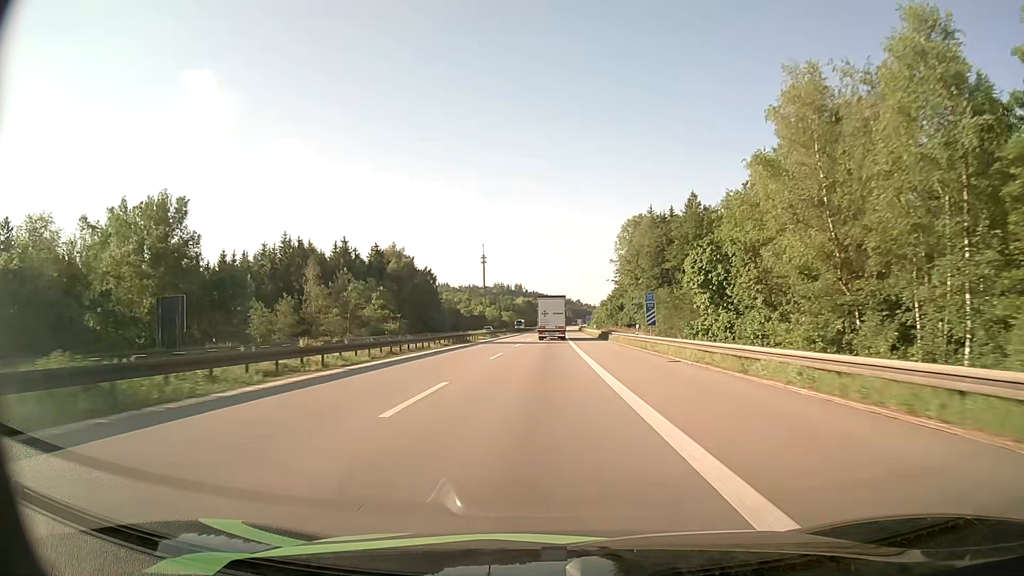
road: motorway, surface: asphalt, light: Day
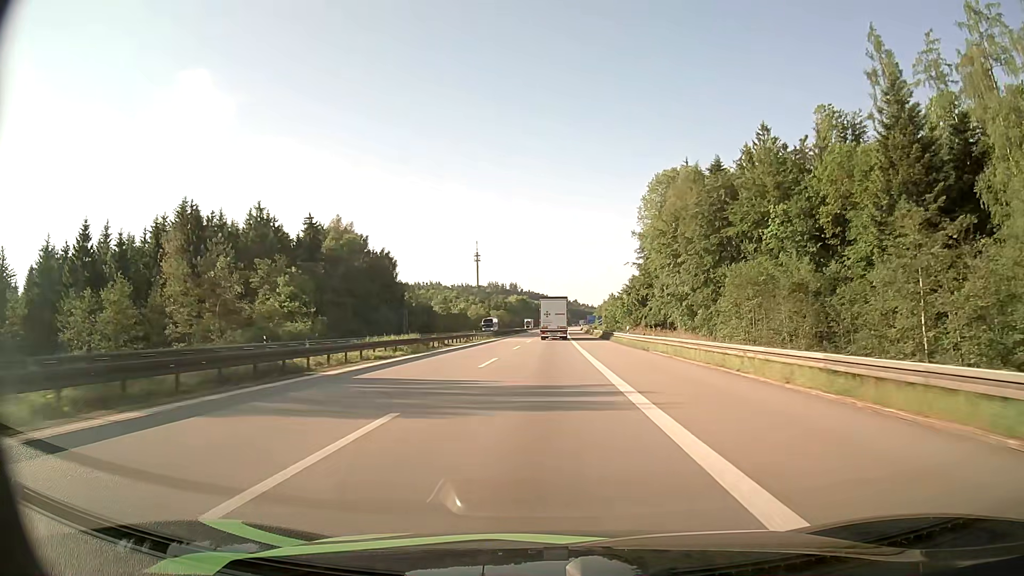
(0.0, +41.9) m; 0°
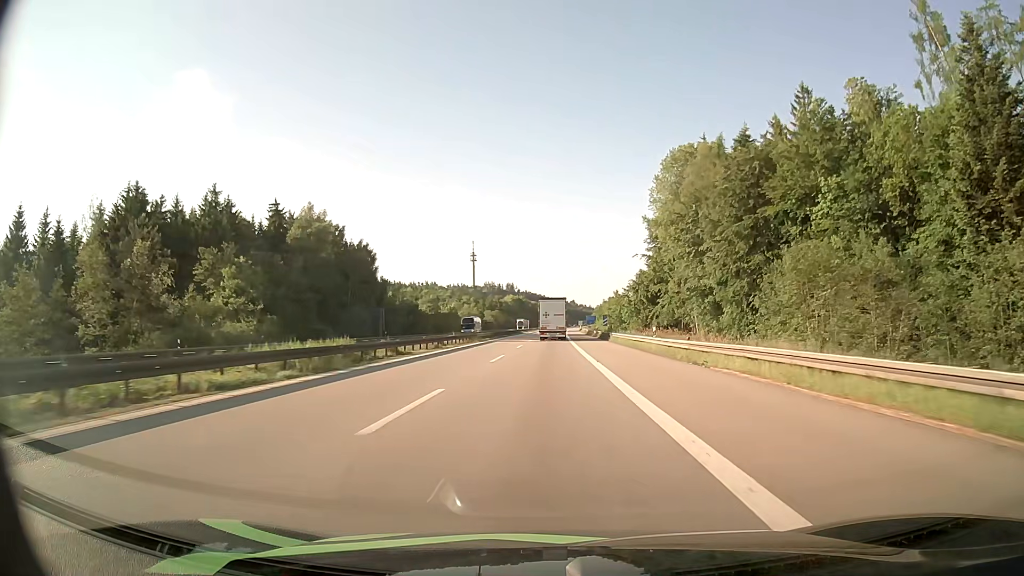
(0.0, +14.0) m; 0°
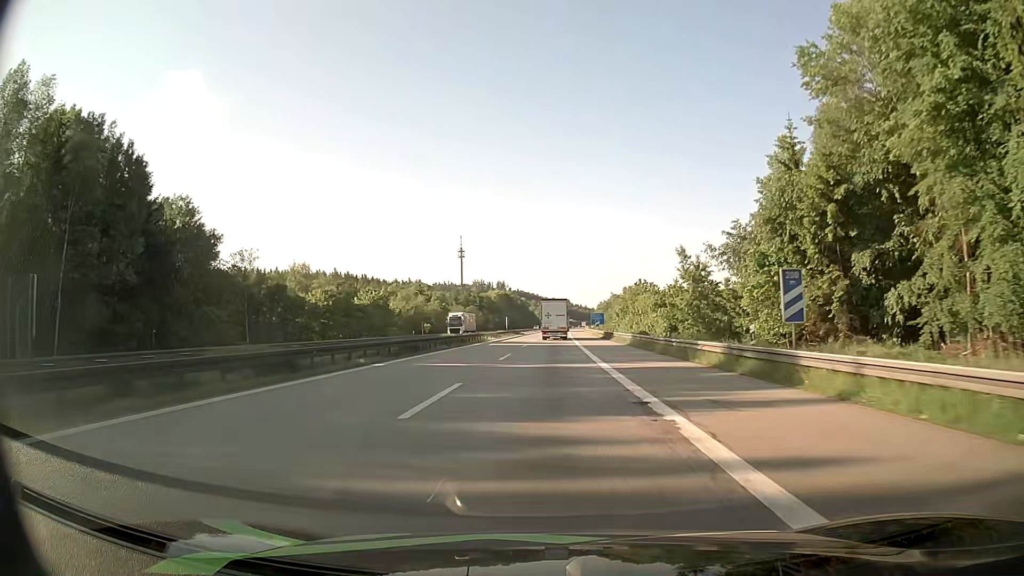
(+0.5, +70.6) m; +1°
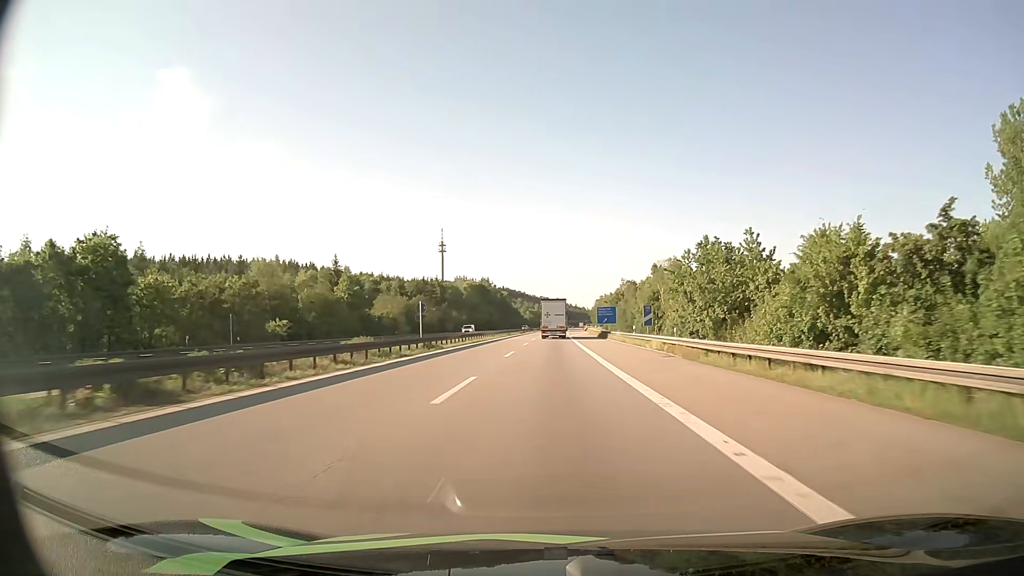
(+0.5, +70.4) m; +1°
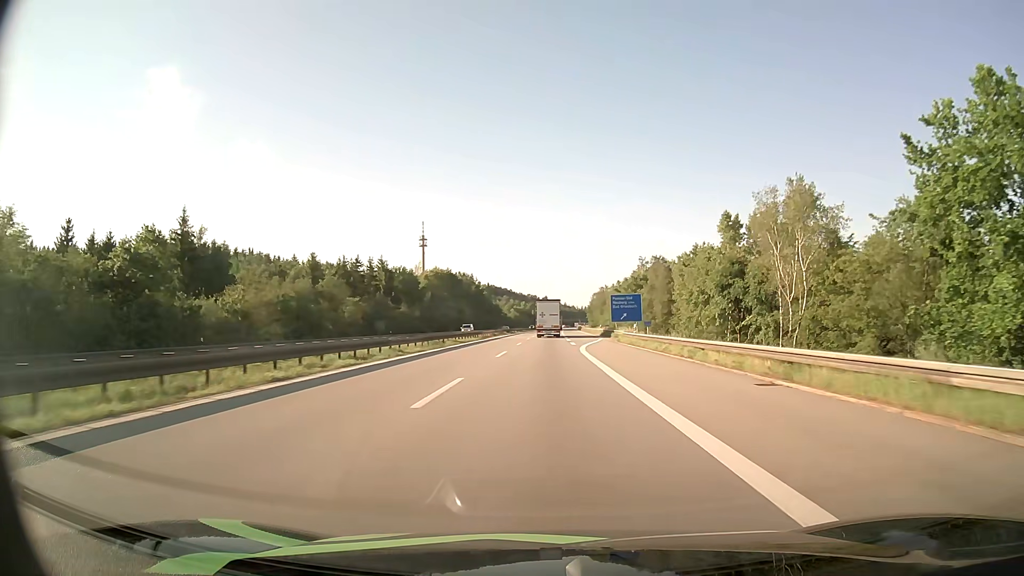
(+0.4, +54.6) m; +1°
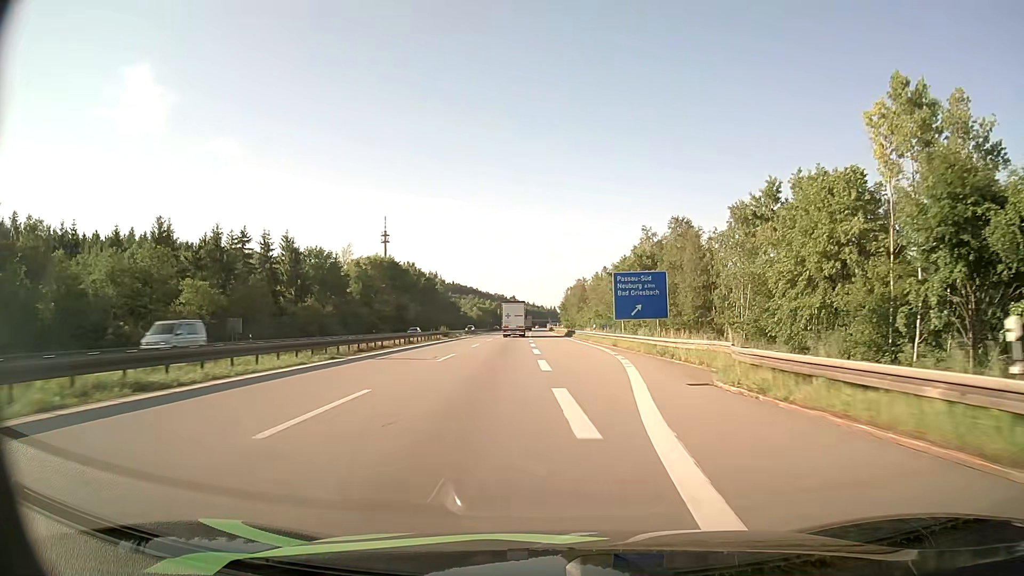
(+0.9, +39.2) m; +3°
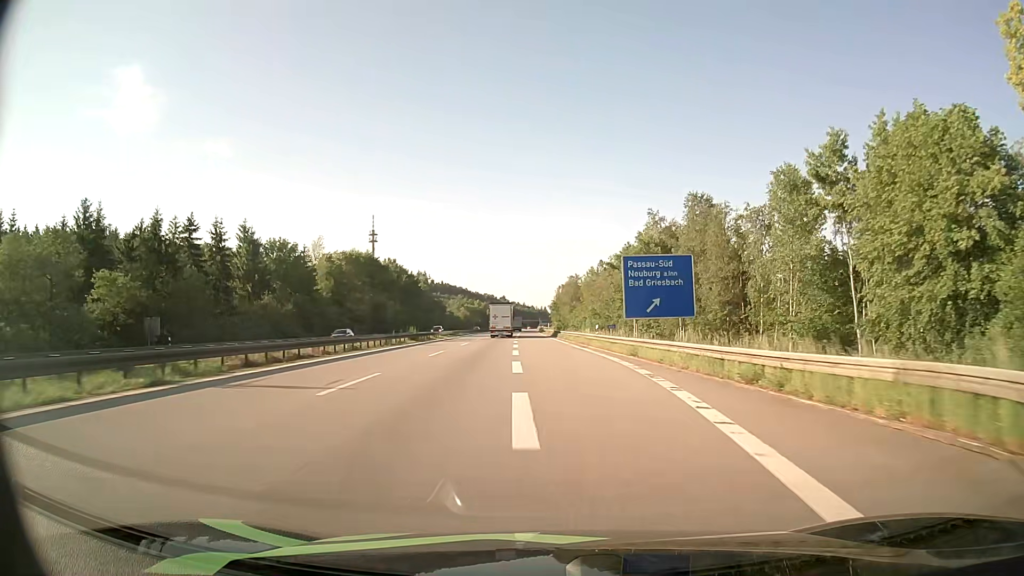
(+0.1, +12.7) m; +1°
